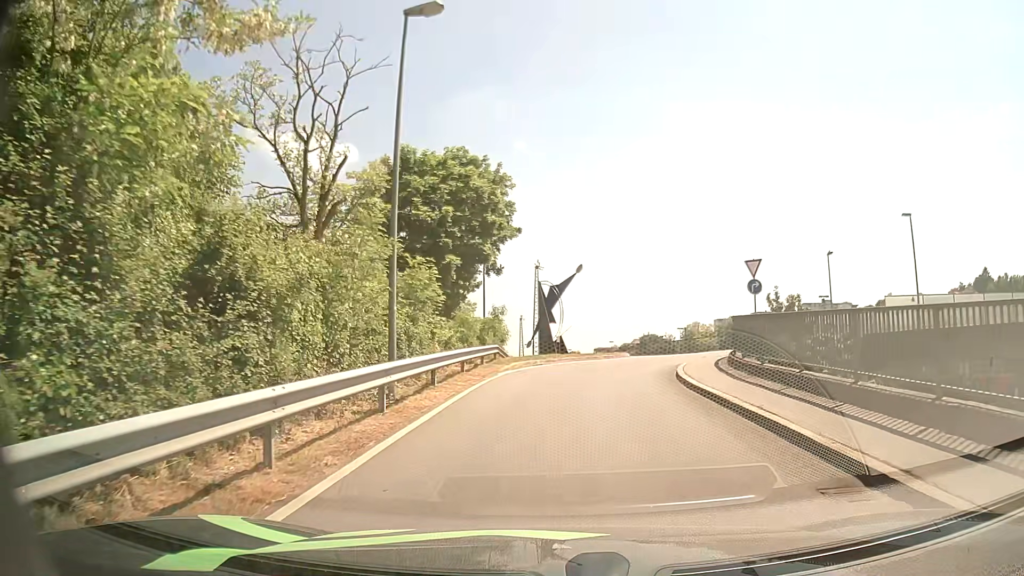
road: unclassified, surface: asphalt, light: Day
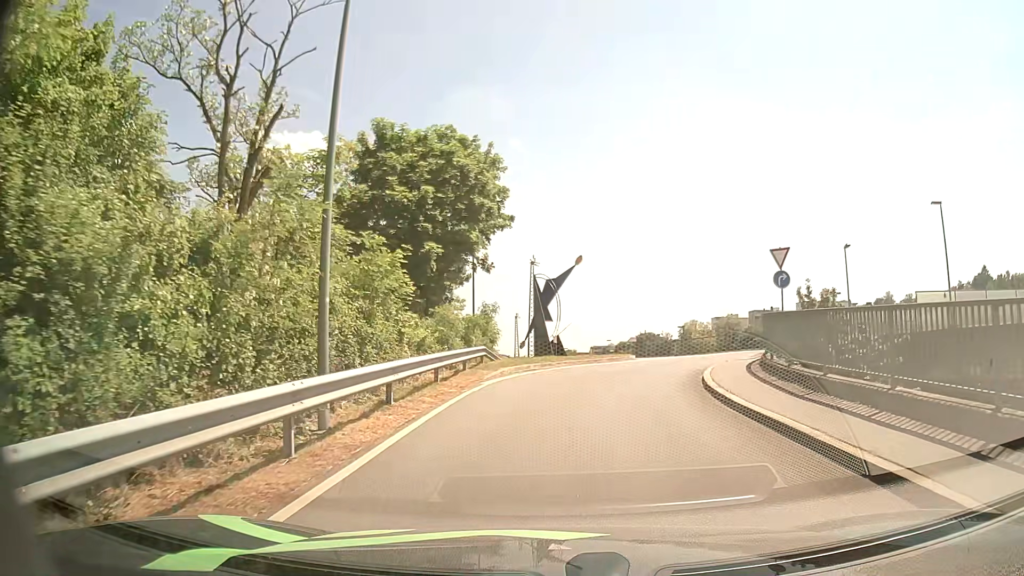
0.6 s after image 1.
(0.0, +3.6) m; +1°
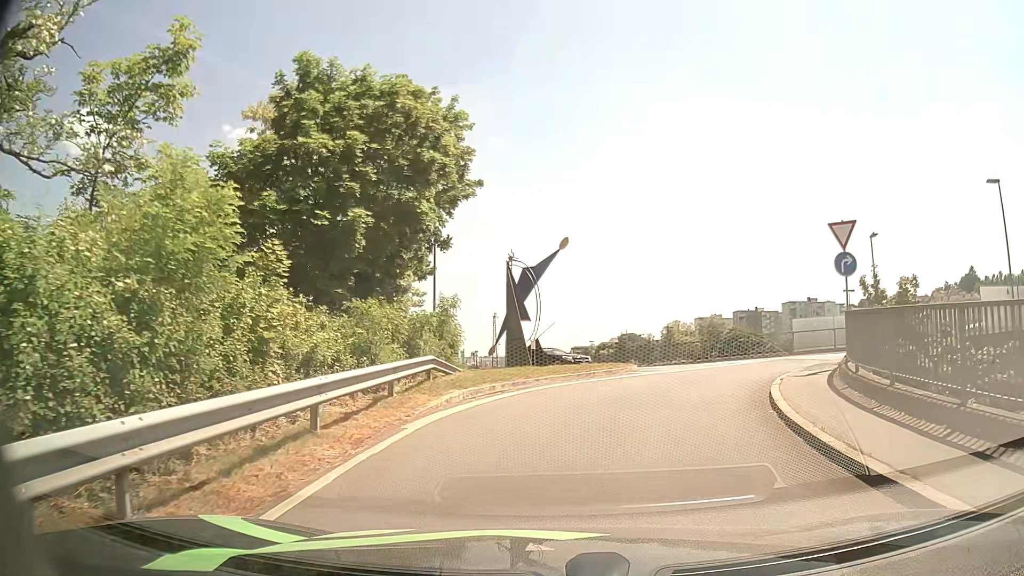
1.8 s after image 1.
(0.0, +6.5) m; +1°
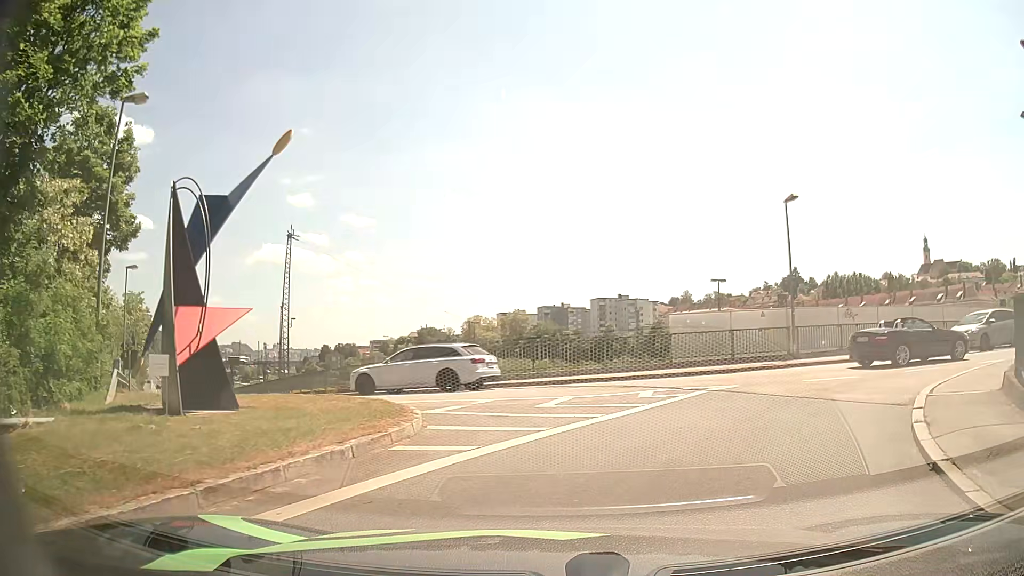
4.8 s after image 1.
(+1.3, +12.6) m; +17°
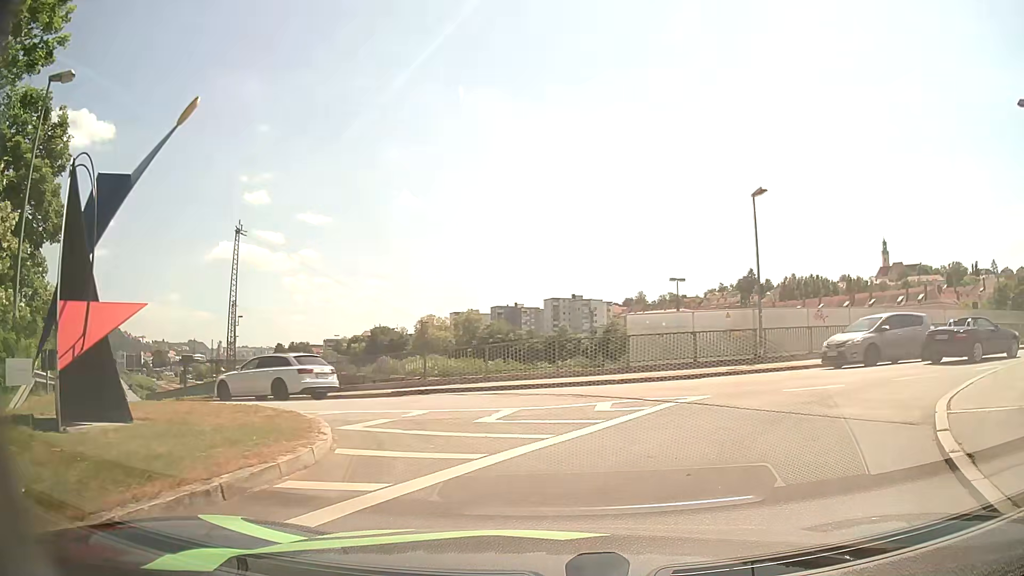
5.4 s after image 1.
(0.0, +1.8) m; +4°
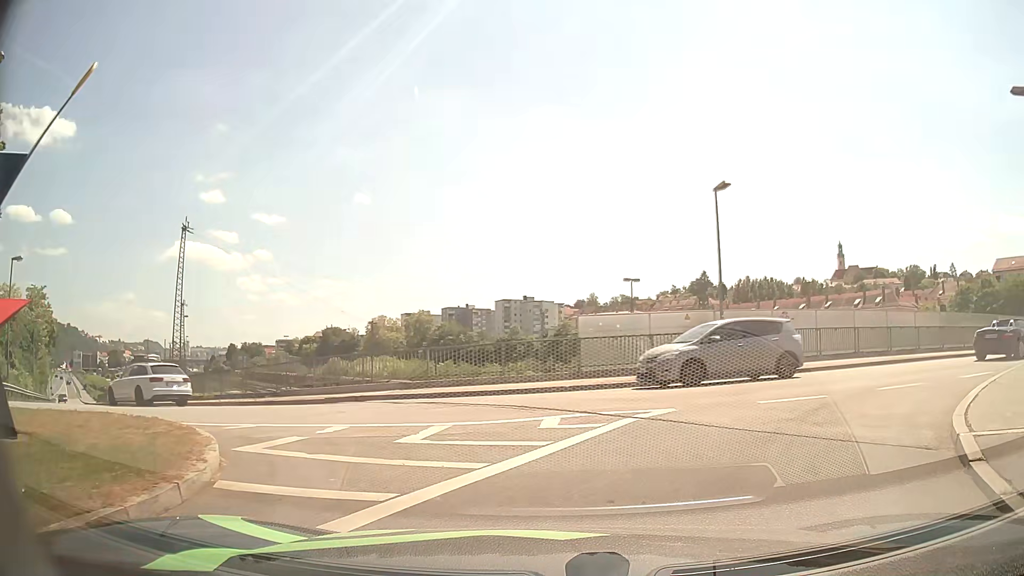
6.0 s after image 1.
(0.0, +1.6) m; +4°
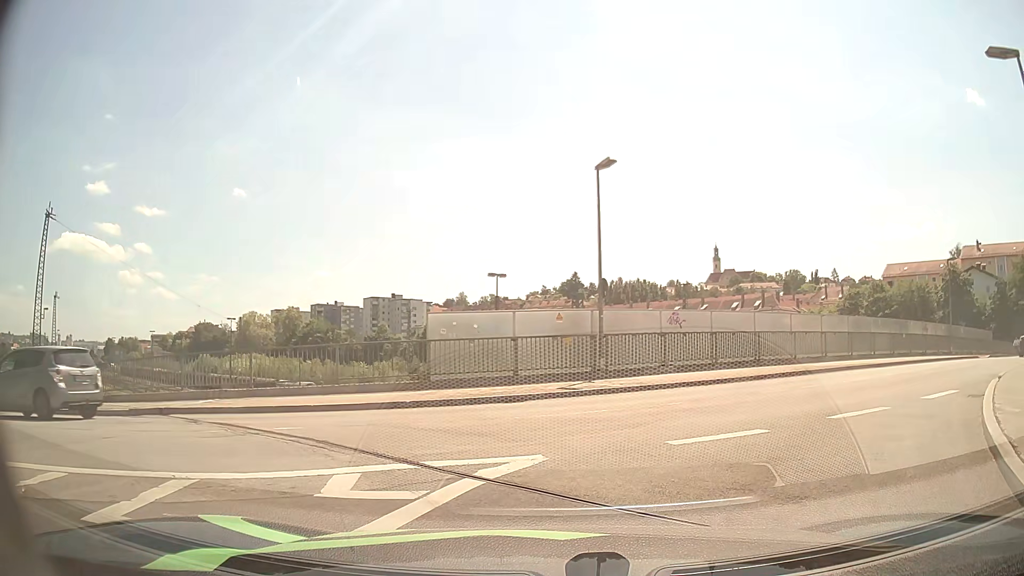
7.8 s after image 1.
(+0.3, +3.7) m; +9°
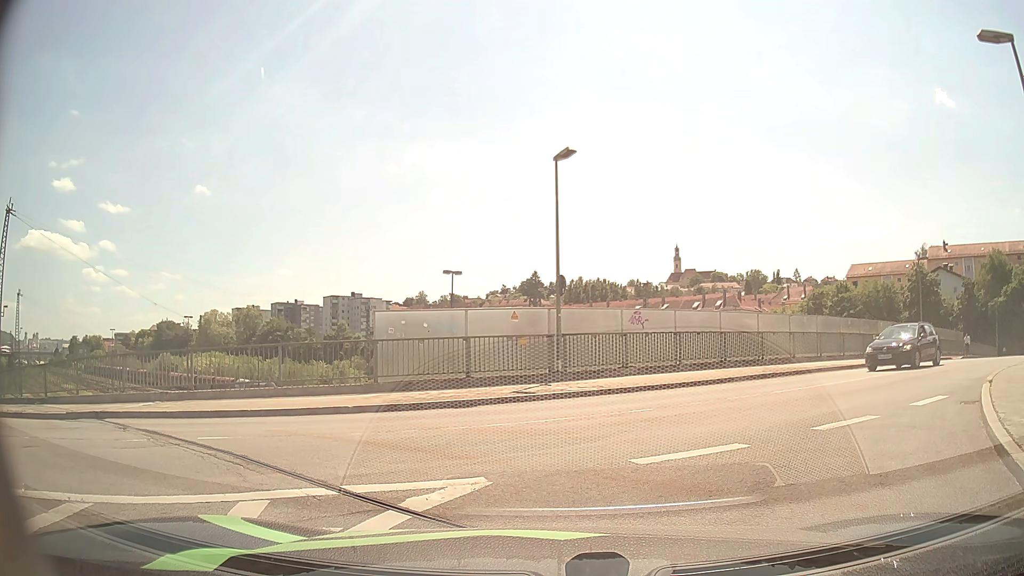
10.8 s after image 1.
(0.0, +1.1) m; +2°
